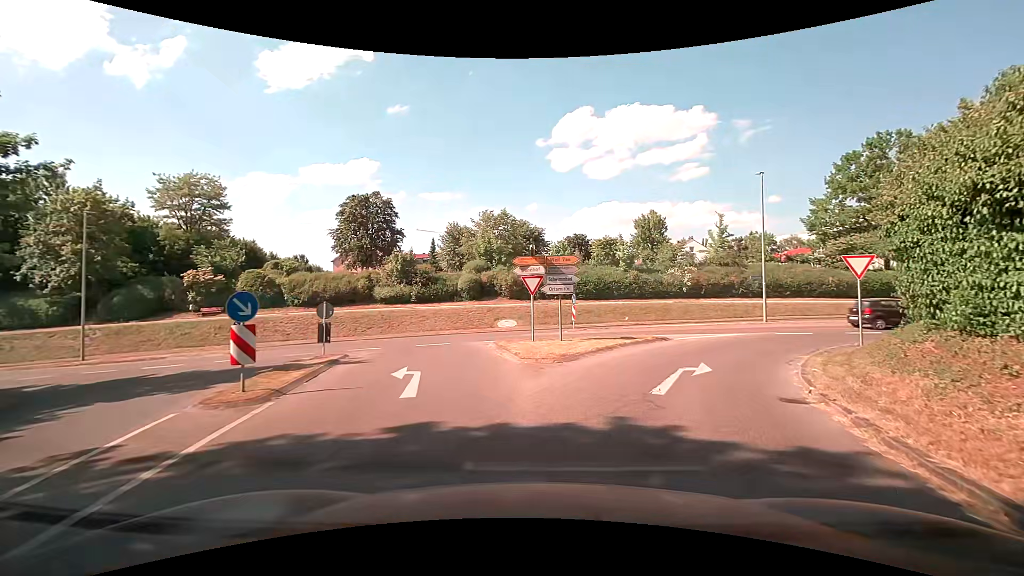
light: Day
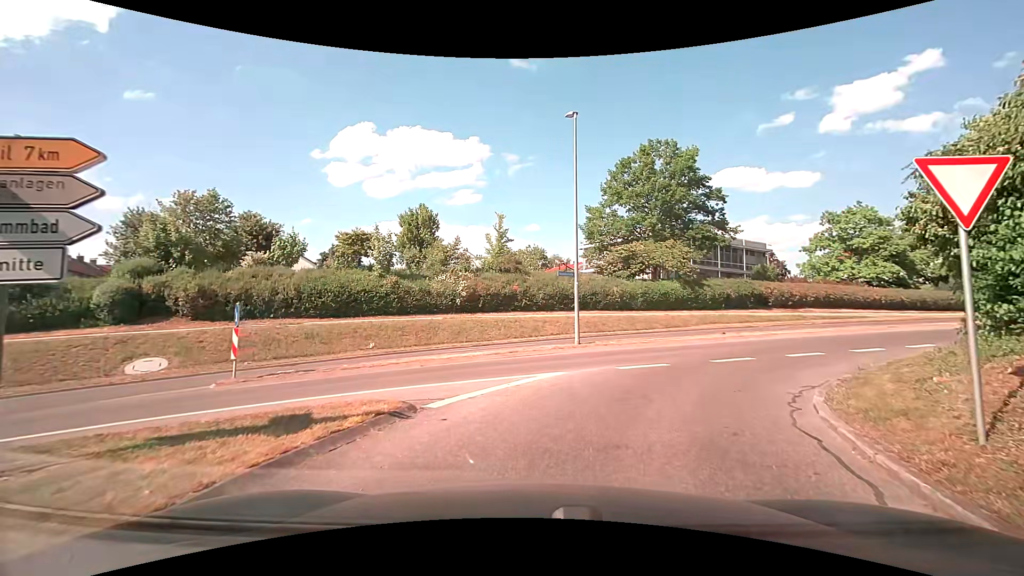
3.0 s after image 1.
(+2.6, +12.6) m; +25°
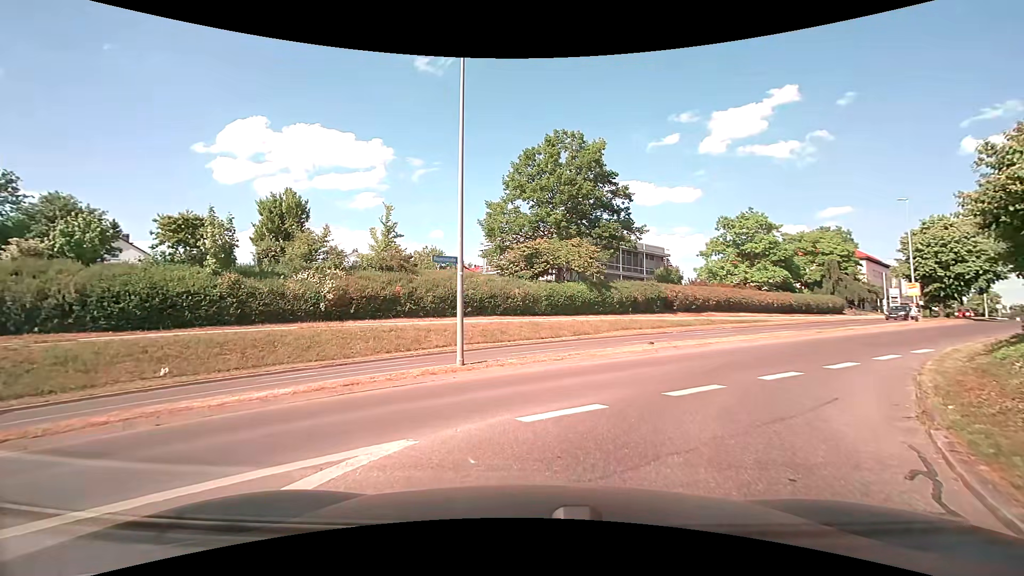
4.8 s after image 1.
(+0.5, +5.7) m; +10°
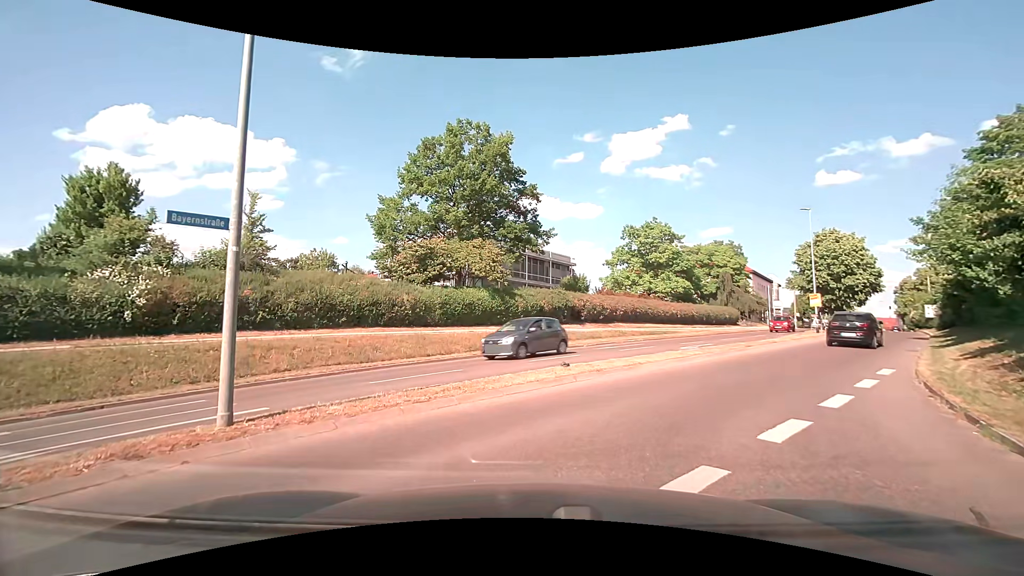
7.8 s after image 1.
(+0.4, +4.9) m; +11°
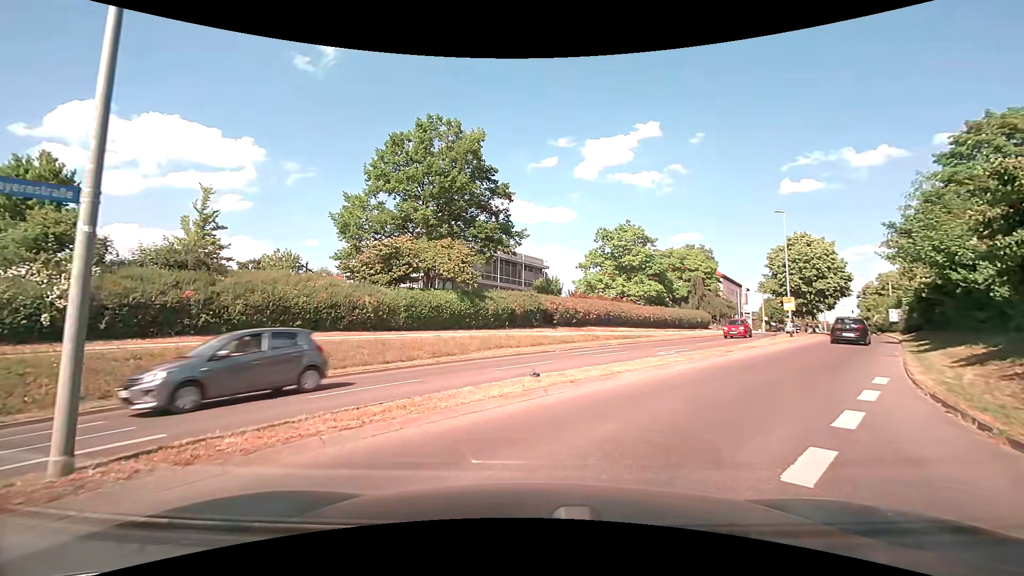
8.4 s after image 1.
(0.0, +1.6) m; +1°
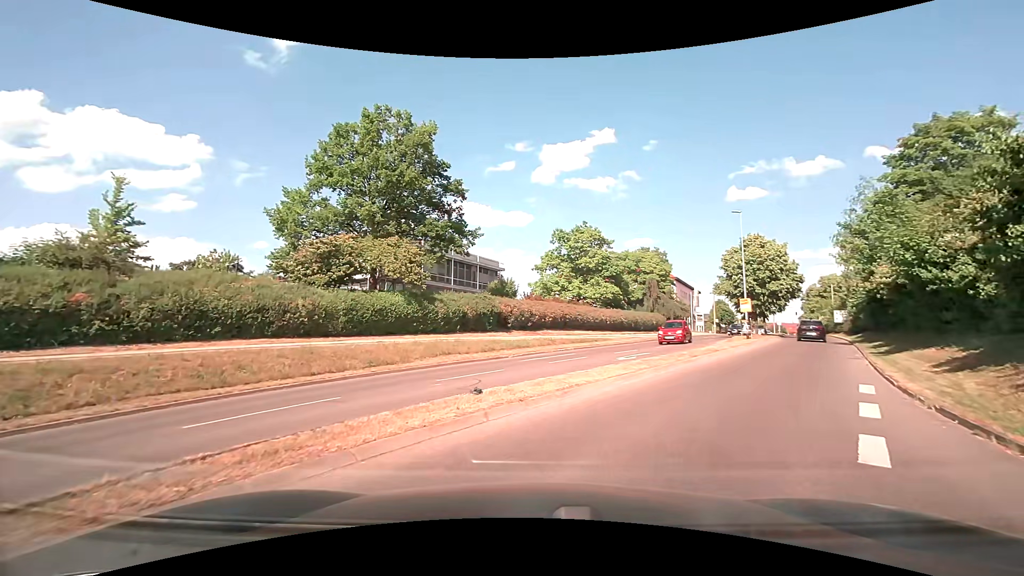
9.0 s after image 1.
(+0.2, +2.0) m; +5°
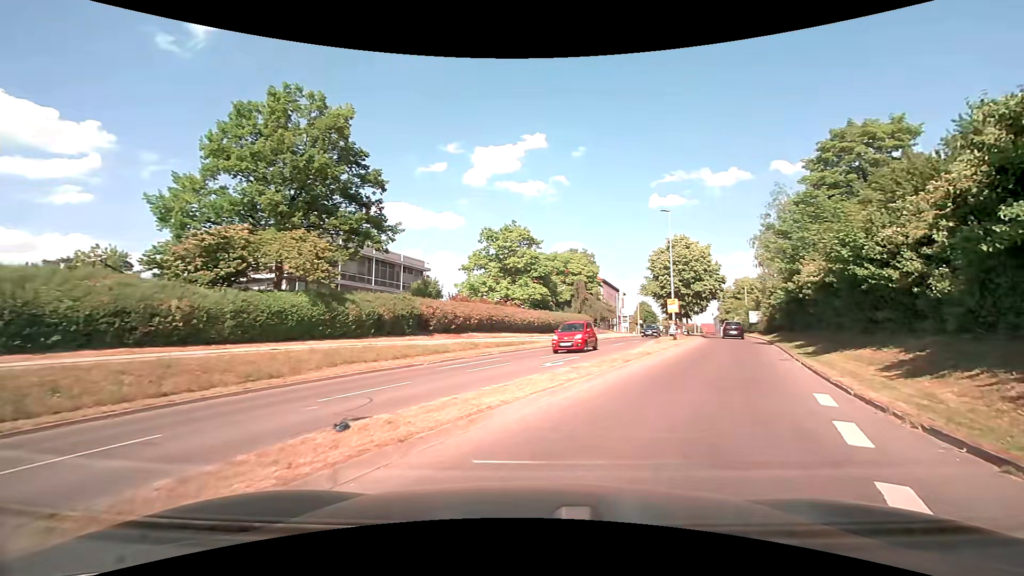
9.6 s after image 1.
(+0.2, +2.4) m; +8°
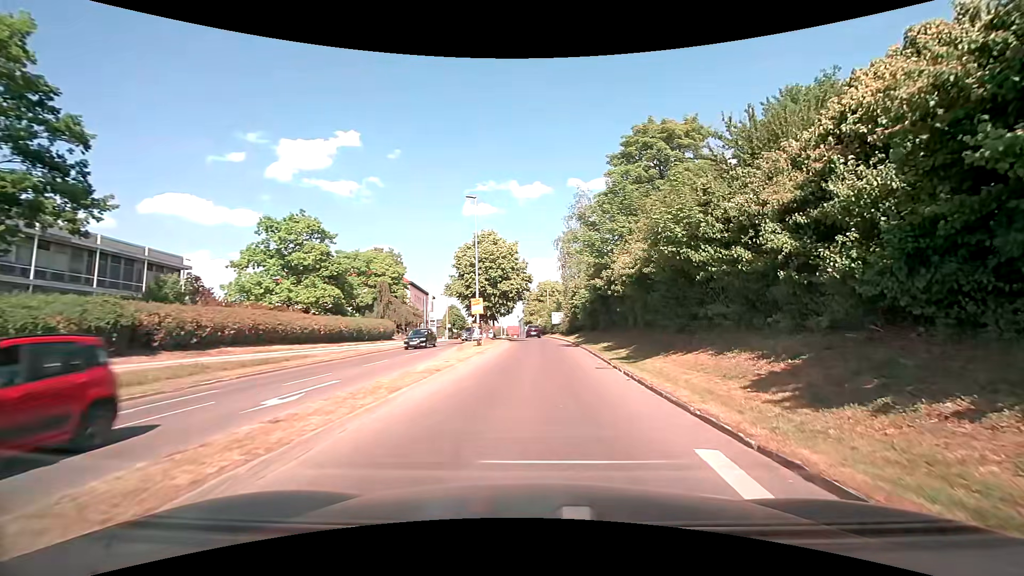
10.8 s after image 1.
(+1.3, +5.9) m; +23°
(0, +10) (0, +20) (0, +30) (0, +40) (-1, +50) (-1, +60) (-1, +70) (-2, +80) (-3, +90) (-3, +100) m
